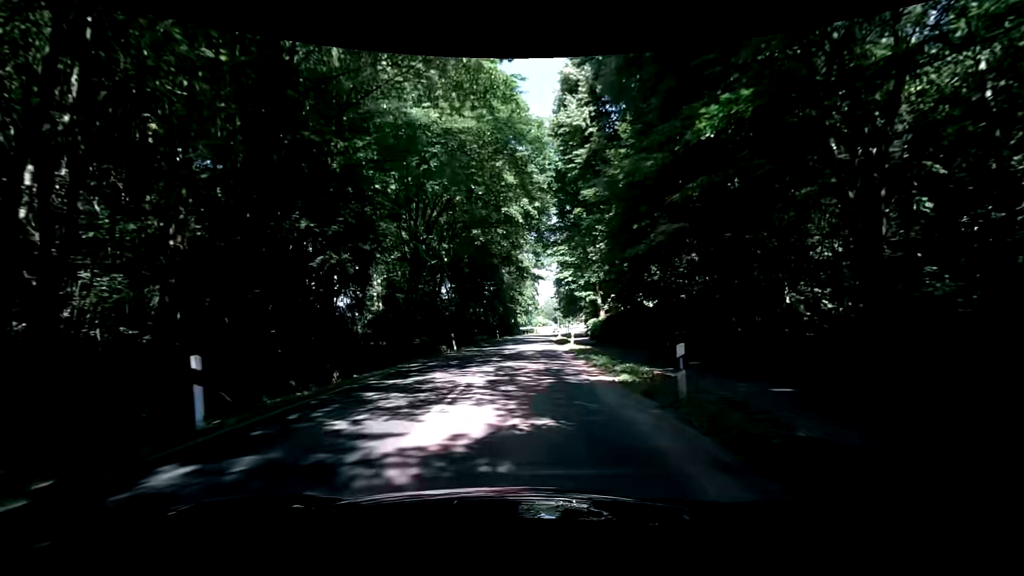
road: secondary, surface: asphalt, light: Day
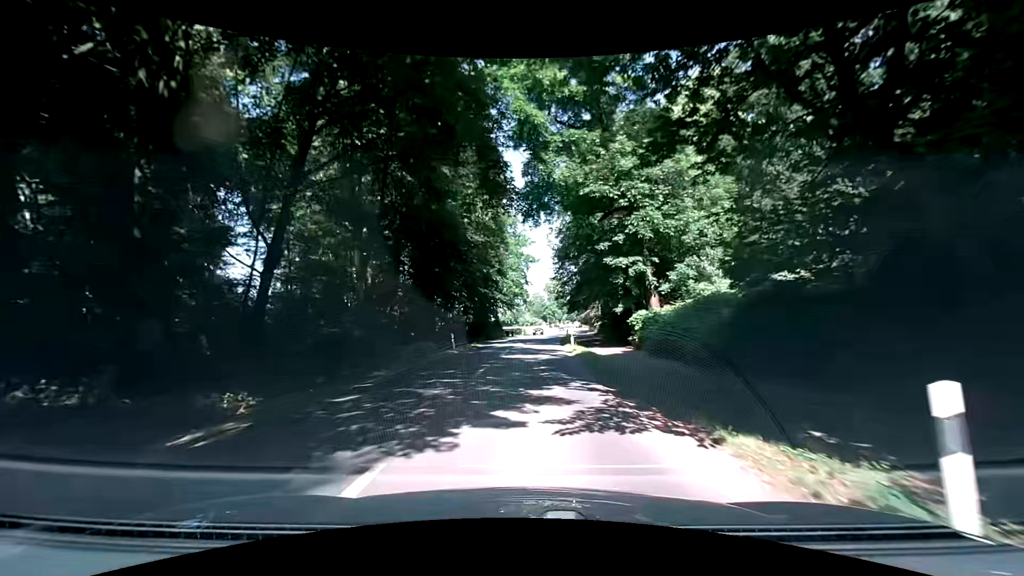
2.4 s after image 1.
(-0.3, +30.6) m; -2°
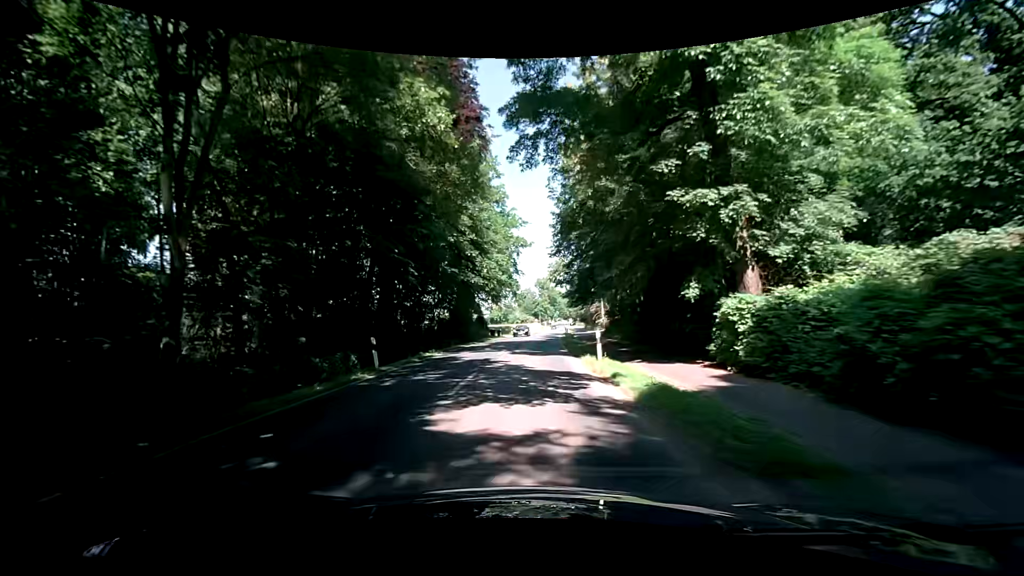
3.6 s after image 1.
(+0.4, +15.4) m; +4°
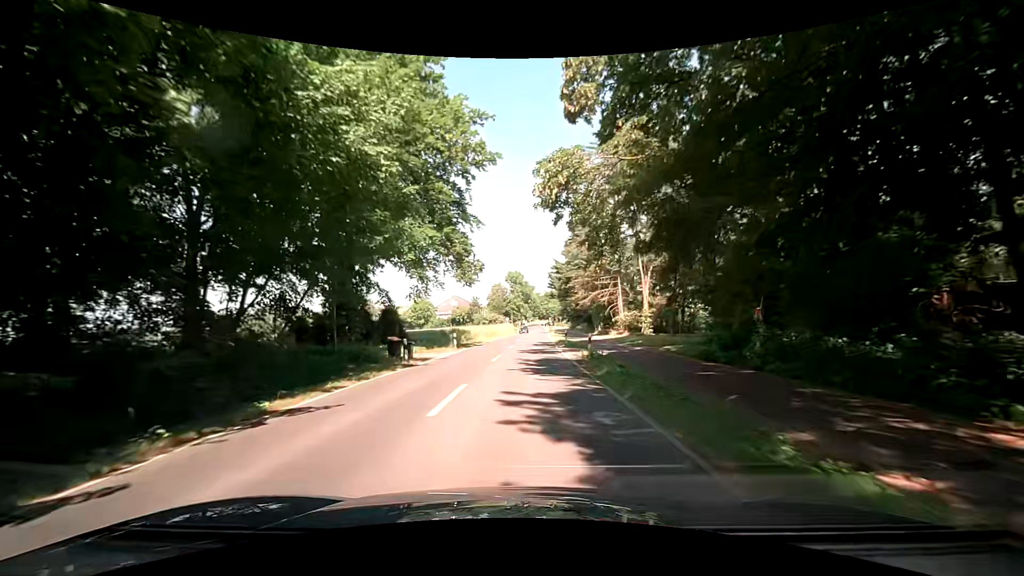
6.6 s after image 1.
(+0.2, +38.8) m; +2°
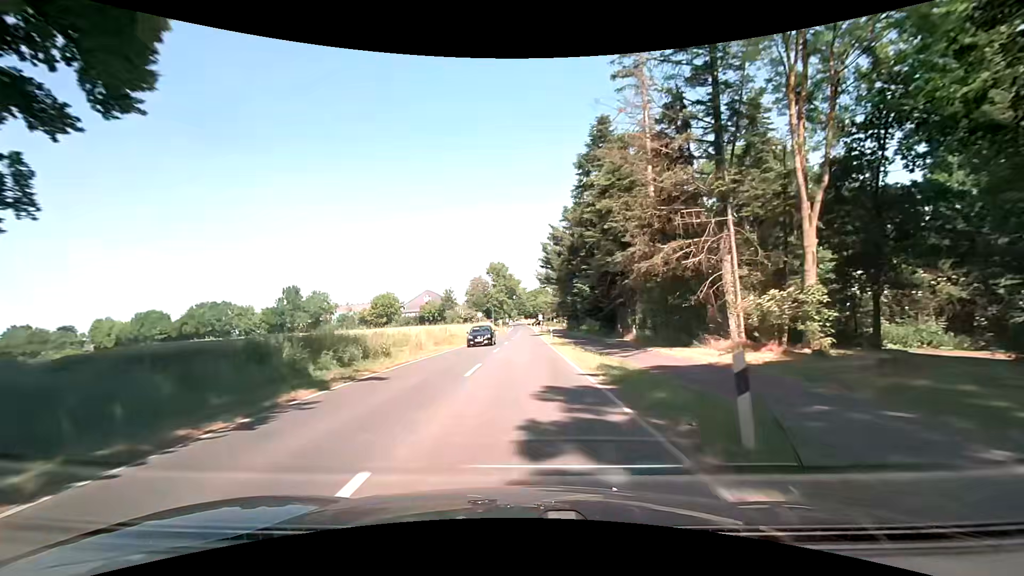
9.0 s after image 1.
(+0.7, +31.2) m; +3°
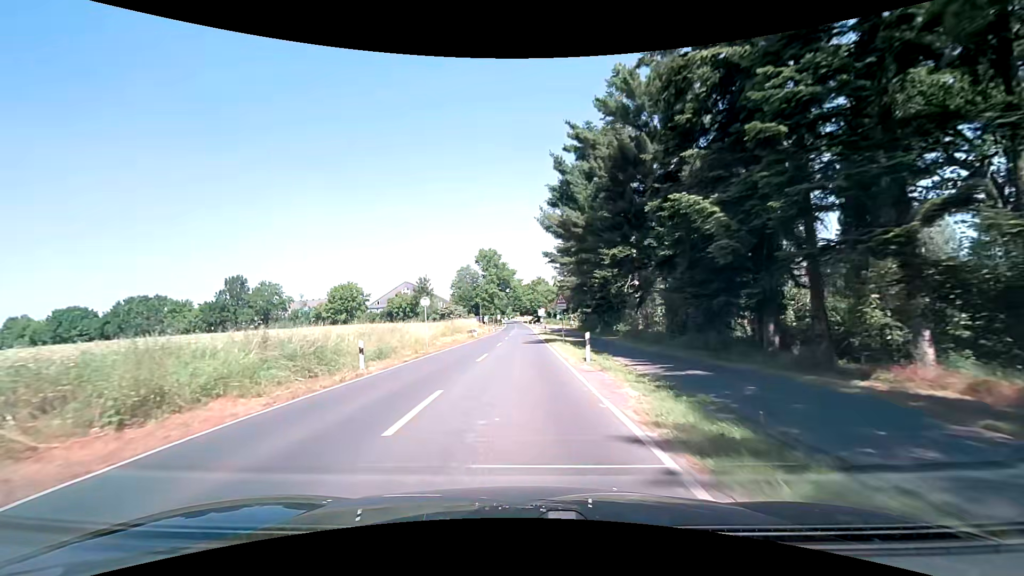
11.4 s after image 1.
(+0.1, +30.9) m; 0°
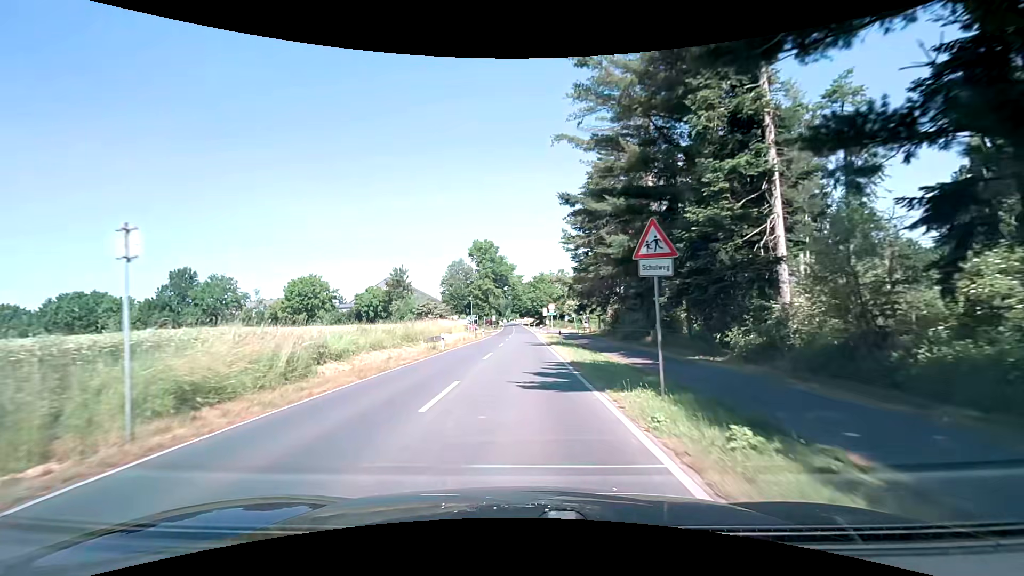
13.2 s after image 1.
(-0.2, +22.6) m; -1°
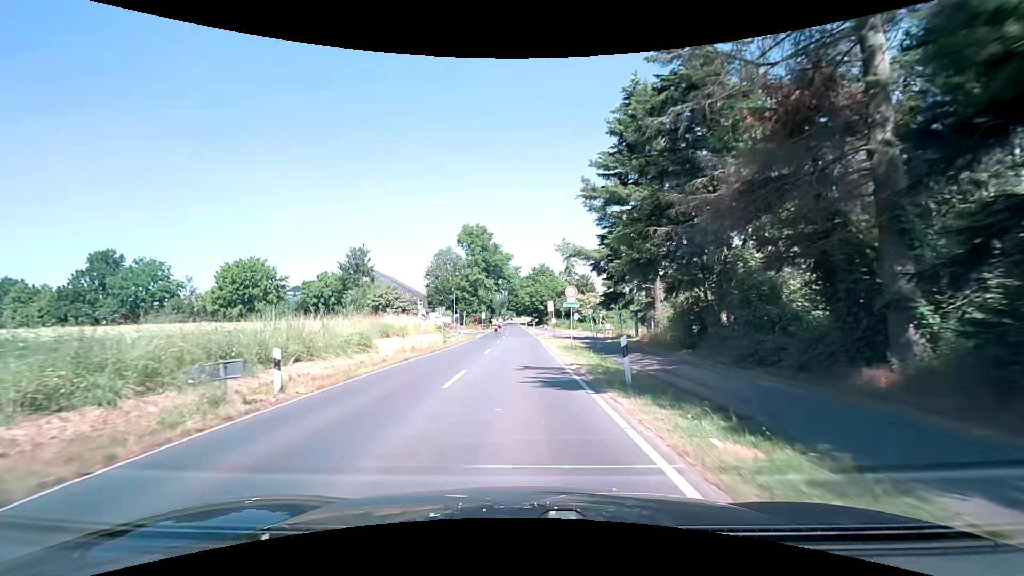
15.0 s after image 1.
(+0.1, +21.5) m; +1°
